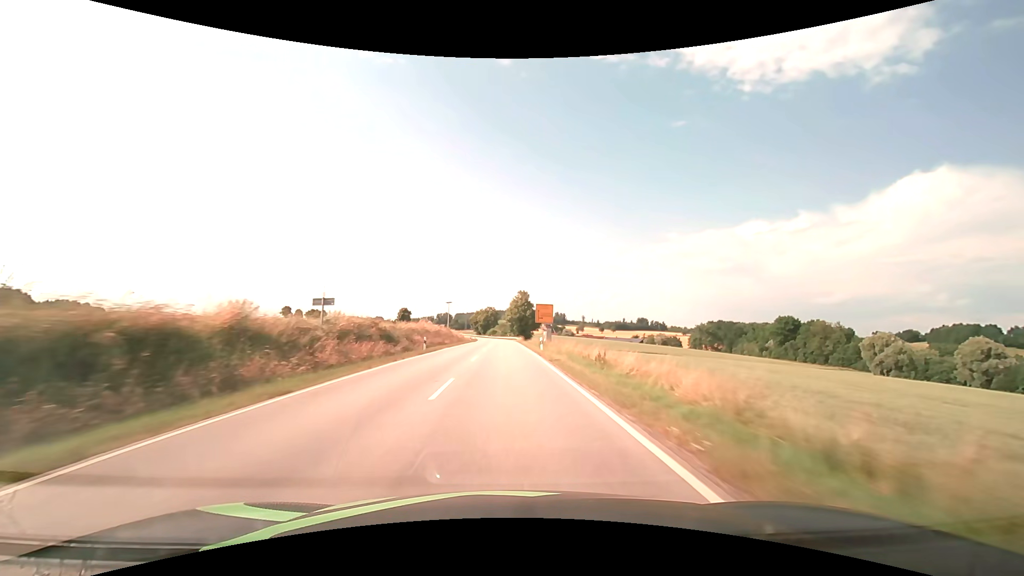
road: secondary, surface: asphalt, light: Day
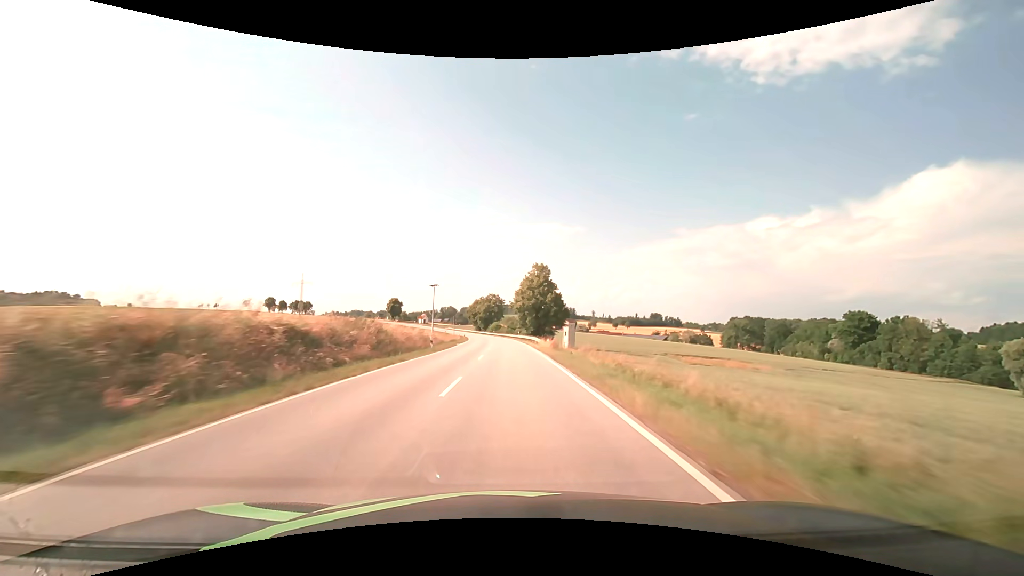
(-0.3, +47.6) m; -1°
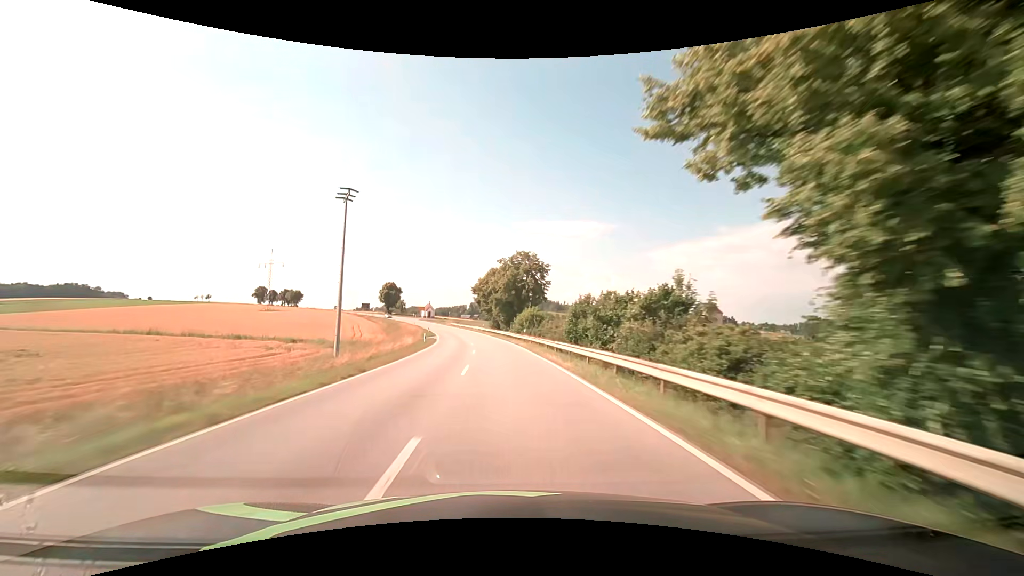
(-1.5, +79.6) m; -4°
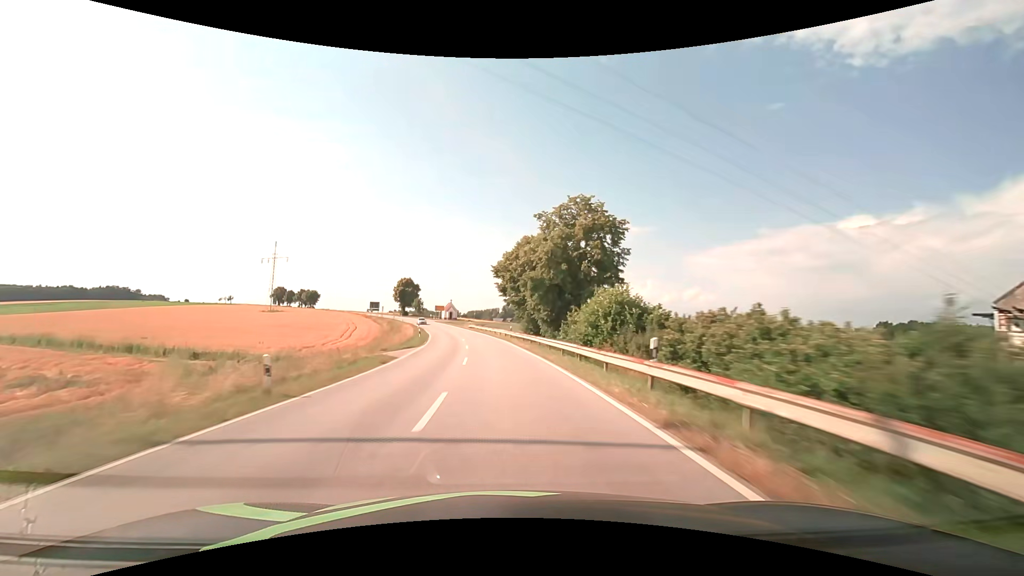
(-0.8, +31.8) m; -3°
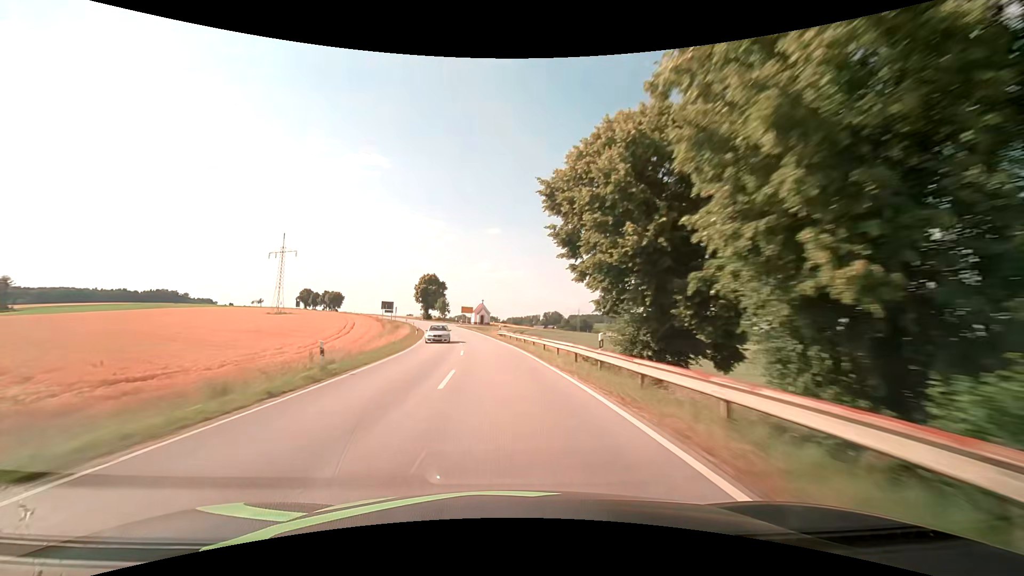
(-1.4, +31.6) m; -5°
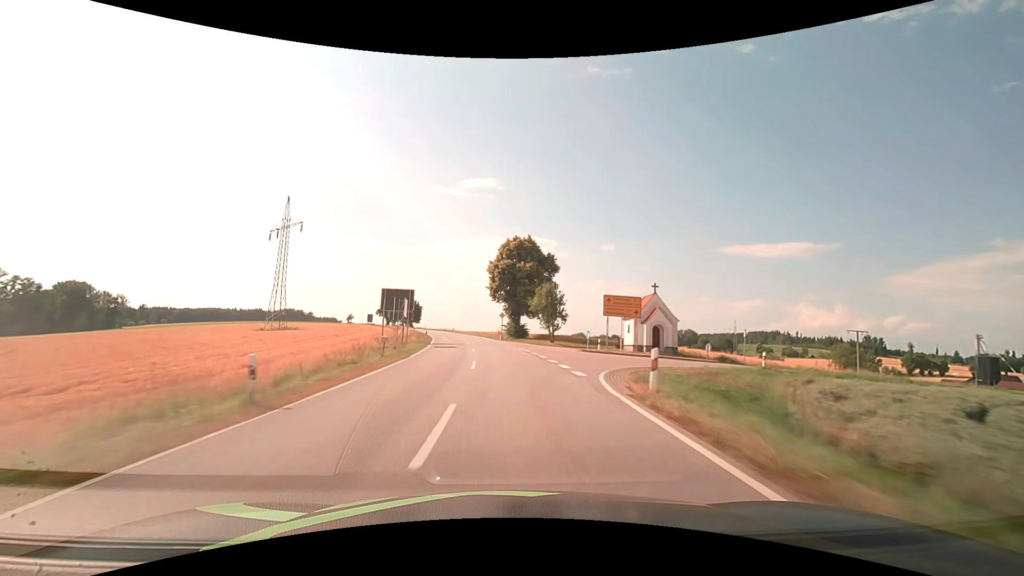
(-9.0, +77.8) m; -13°
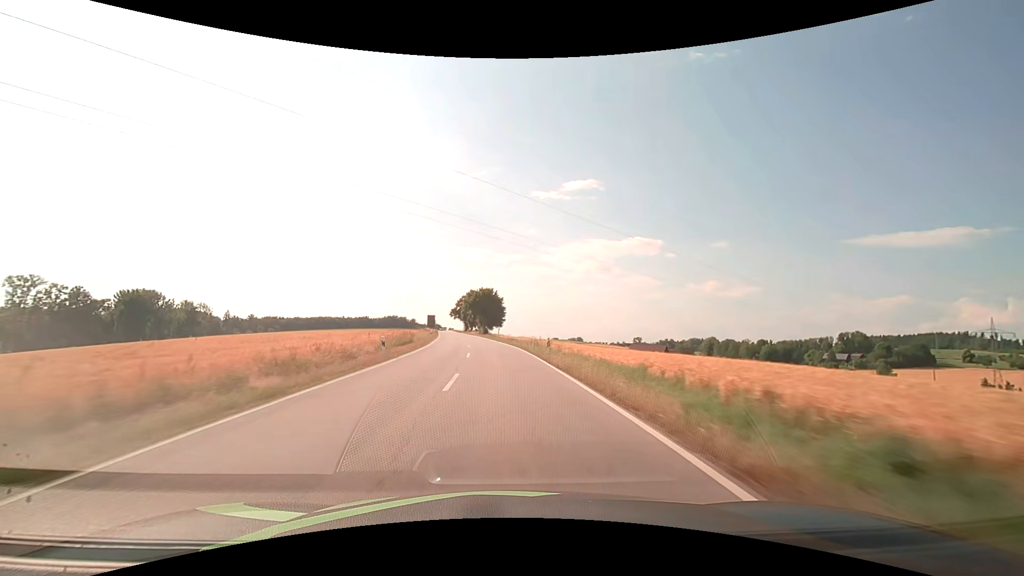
(-7.6, +77.7) m; -12°
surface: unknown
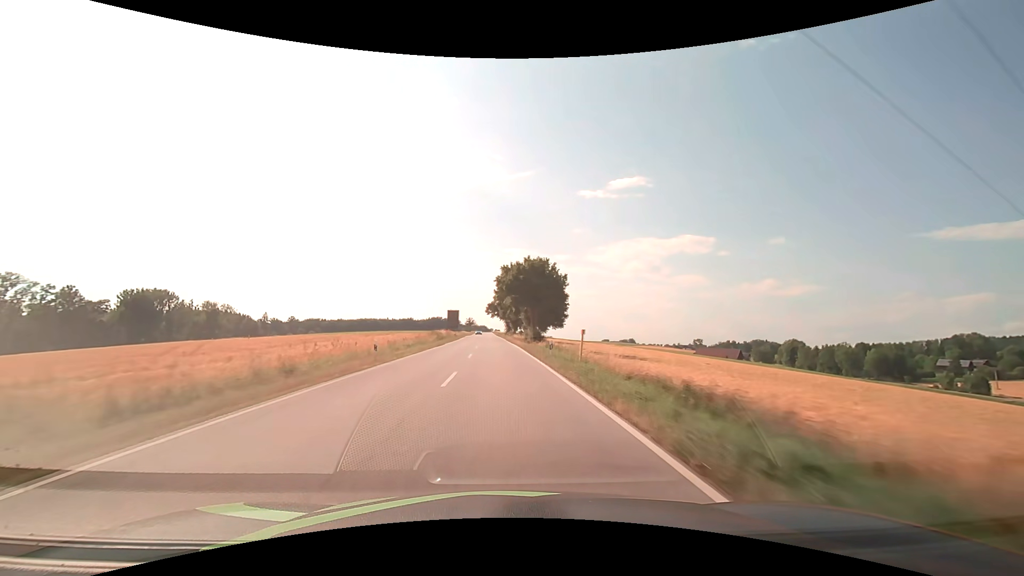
(-2.5, +47.1) m; -6°
(0, +10) (0, +20) (-1, +30) (-1, +40) (-1, +50) (-2, +60) (-2, +70) (-3, +80) (-3, +90) (-4, +100) m
